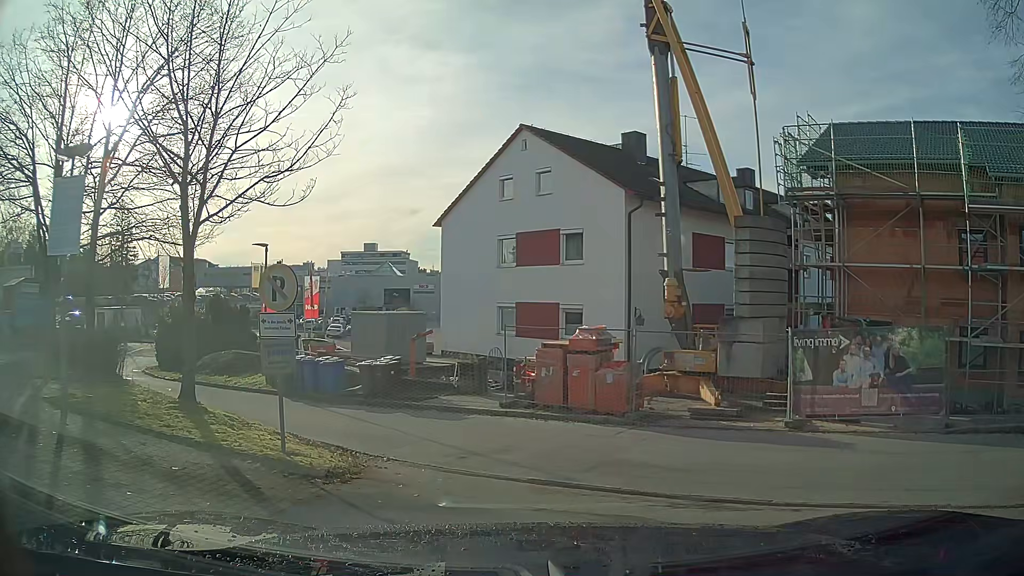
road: service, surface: asphalt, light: Day
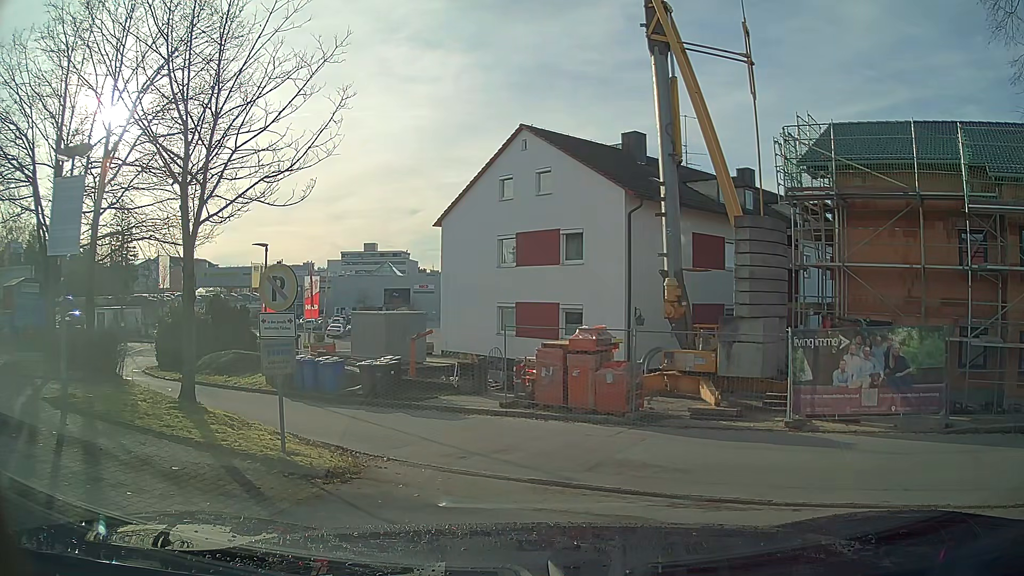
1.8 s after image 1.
(0.0, 0.0) m; 0°
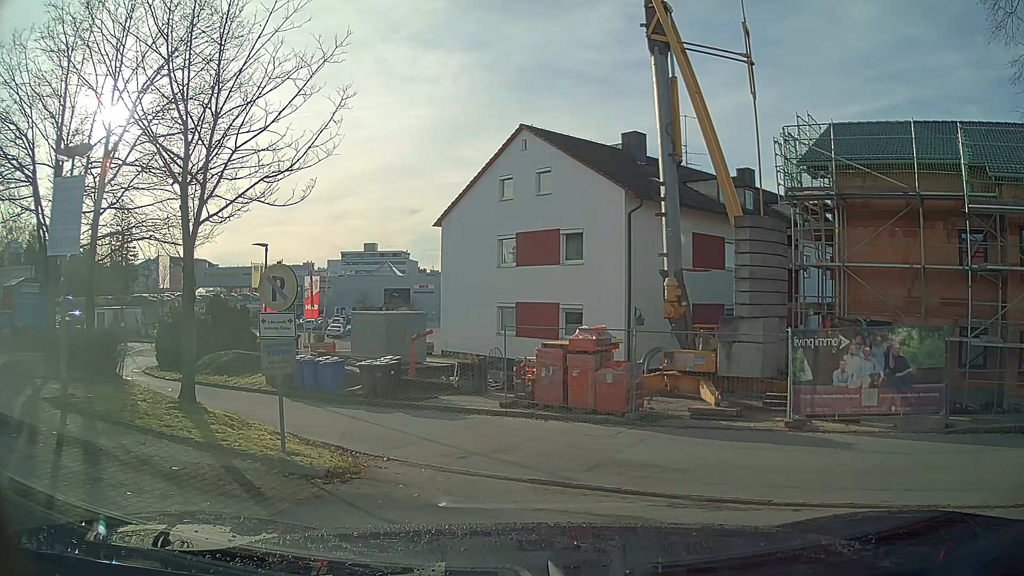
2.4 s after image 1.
(0.0, 0.0) m; 0°
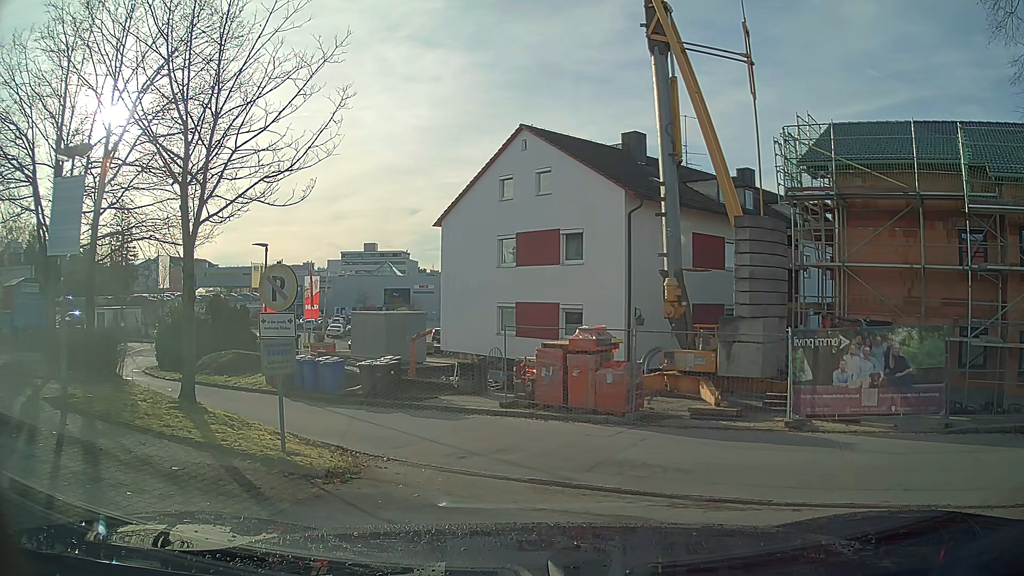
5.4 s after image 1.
(0.0, 0.0) m; 0°
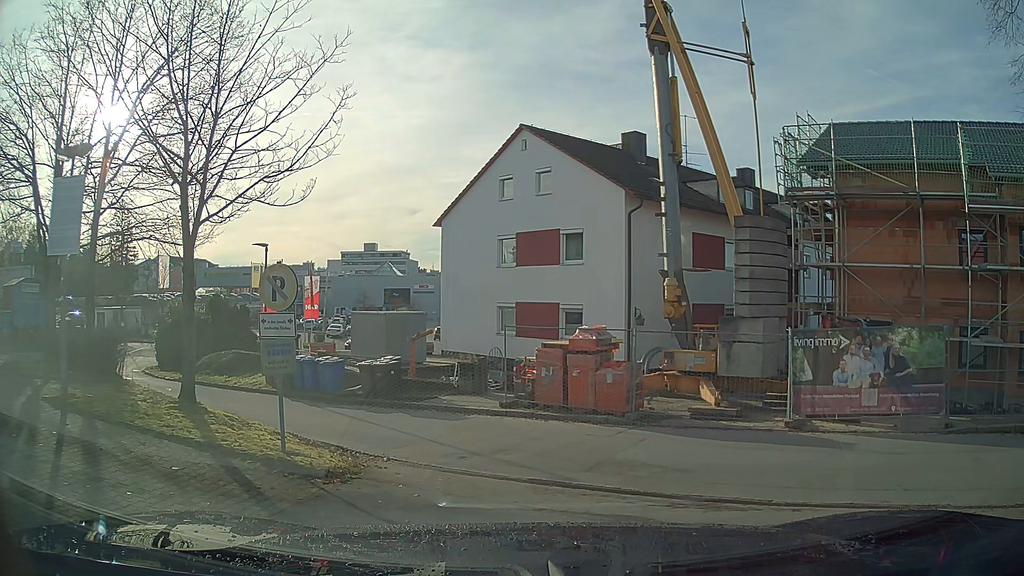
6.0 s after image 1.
(0.0, 0.0) m; 0°
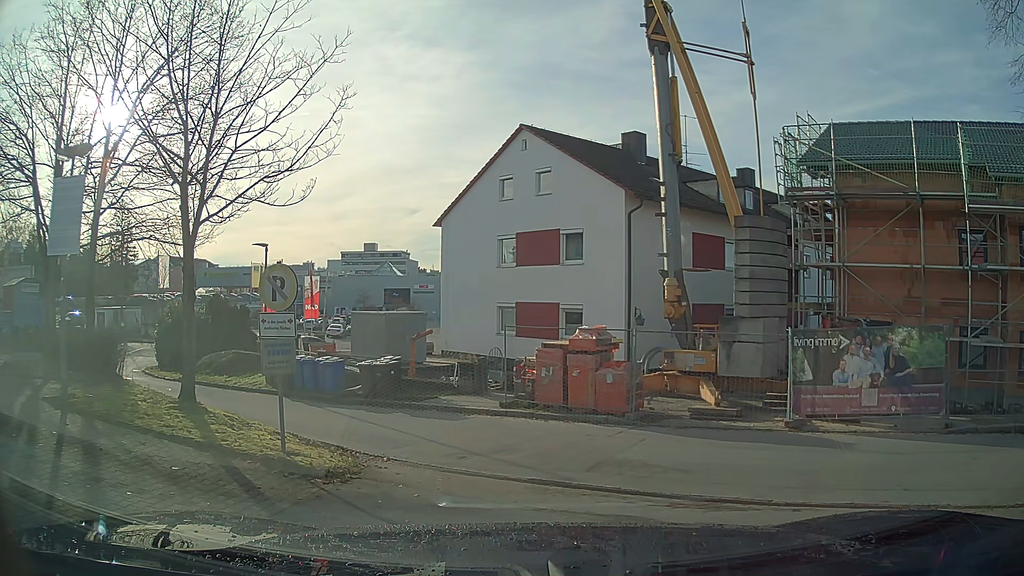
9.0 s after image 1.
(0.0, 0.0) m; 0°
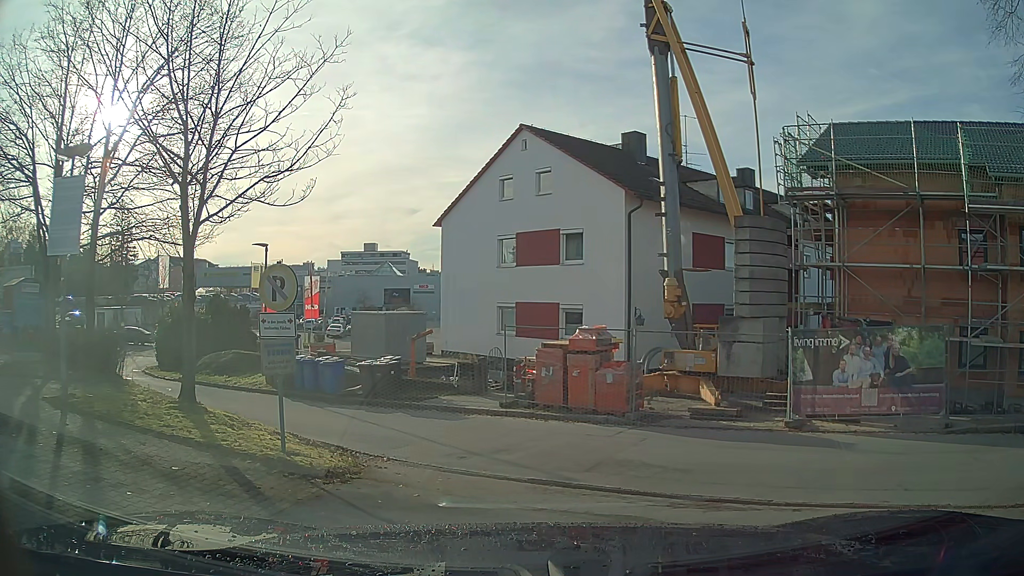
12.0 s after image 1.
(0.0, 0.0) m; 0°
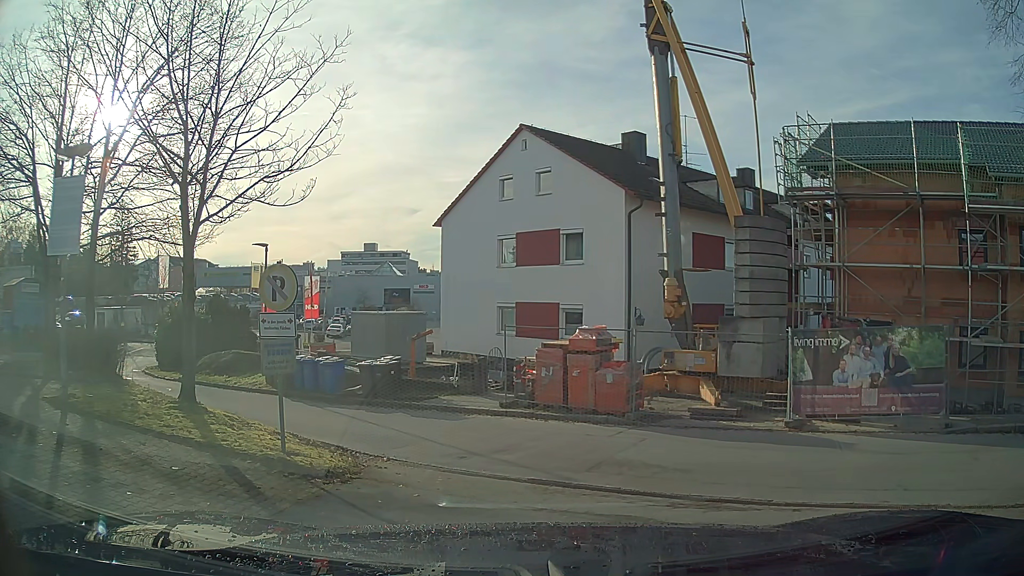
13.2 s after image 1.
(0.0, 0.0) m; 0°
(0, +10) (-6, +18) (-15, +23) (-22, +30) (-25, +40) (-29, +49) (-39, +51) (-49, +51) (-59, +51) (-69, +52) m
